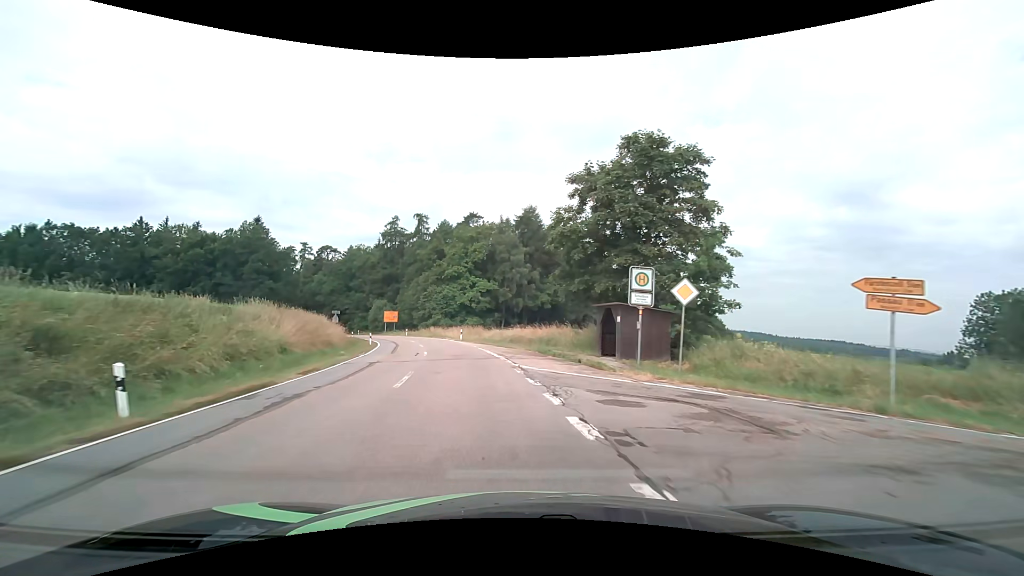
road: tertiary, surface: asphalt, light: Day
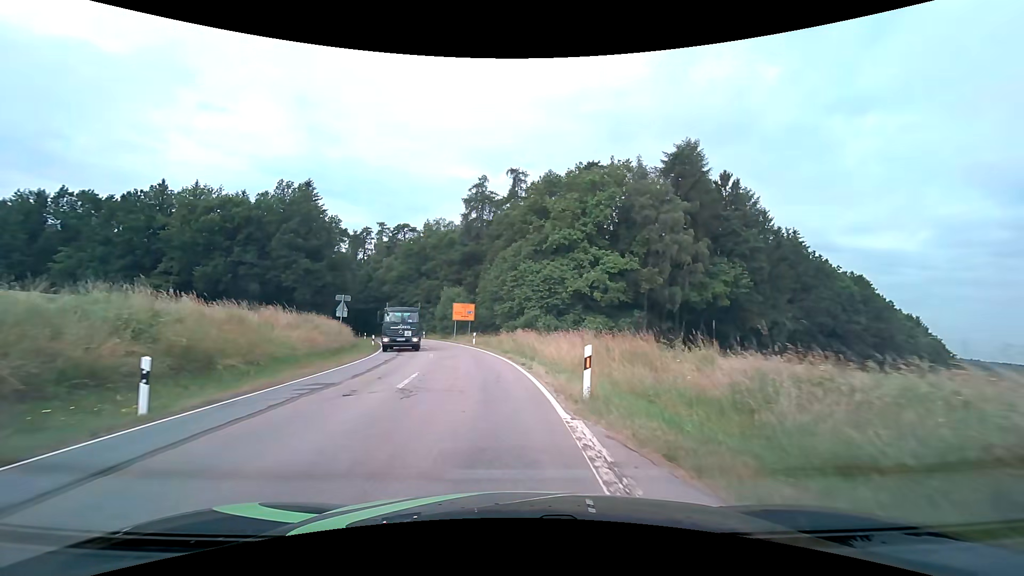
(-3.9, +35.2) m; -13°
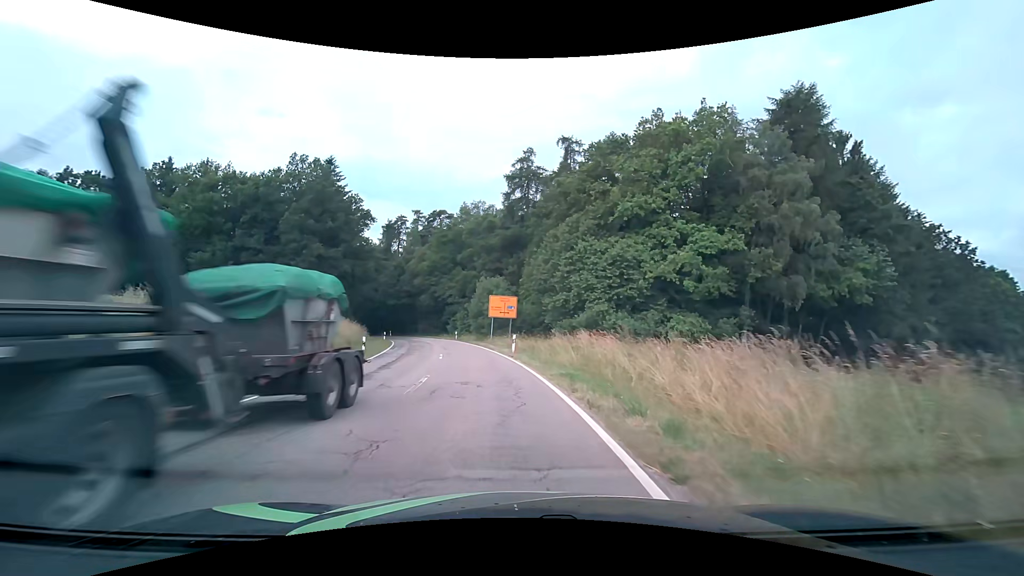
(-0.6, +13.0) m; -5°
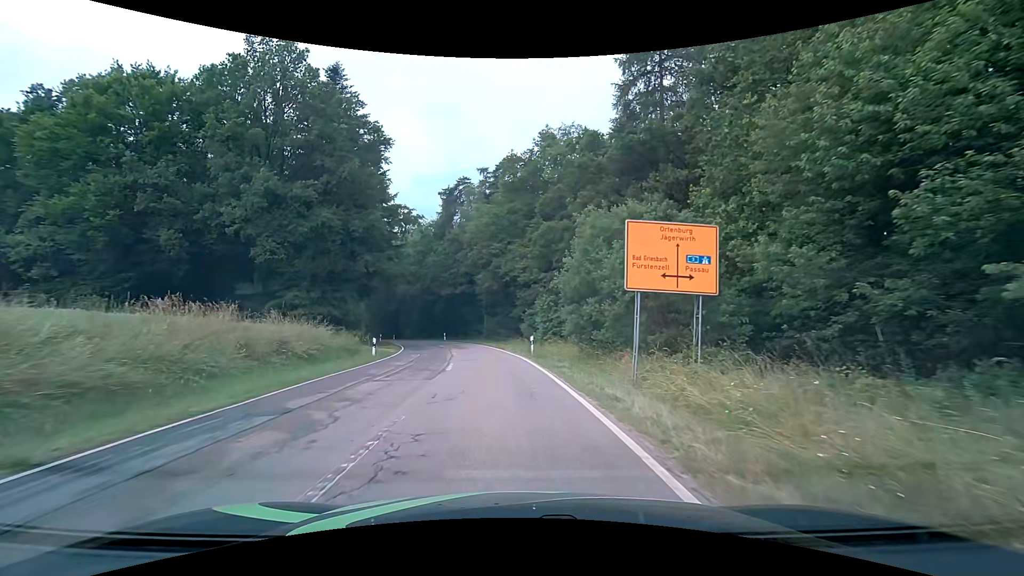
(-2.7, +30.7) m; -10°
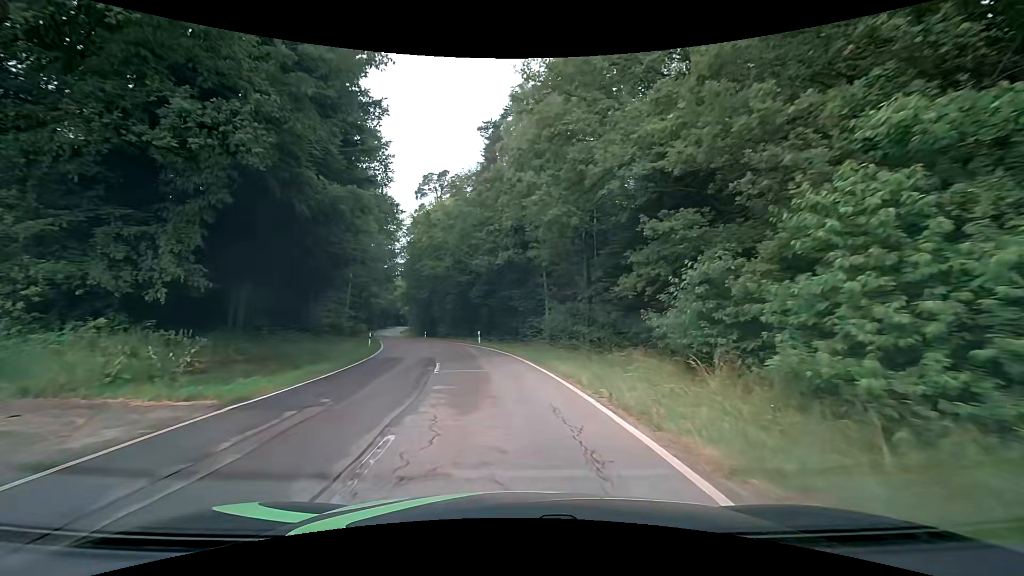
(-1.7, +25.9) m; -6°
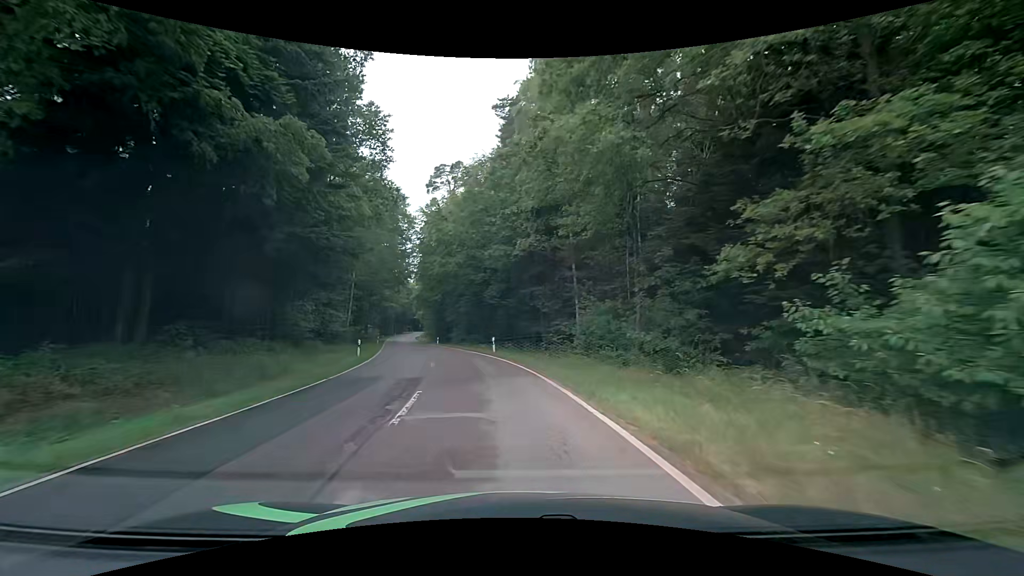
(-0.2, +7.0) m; -2°
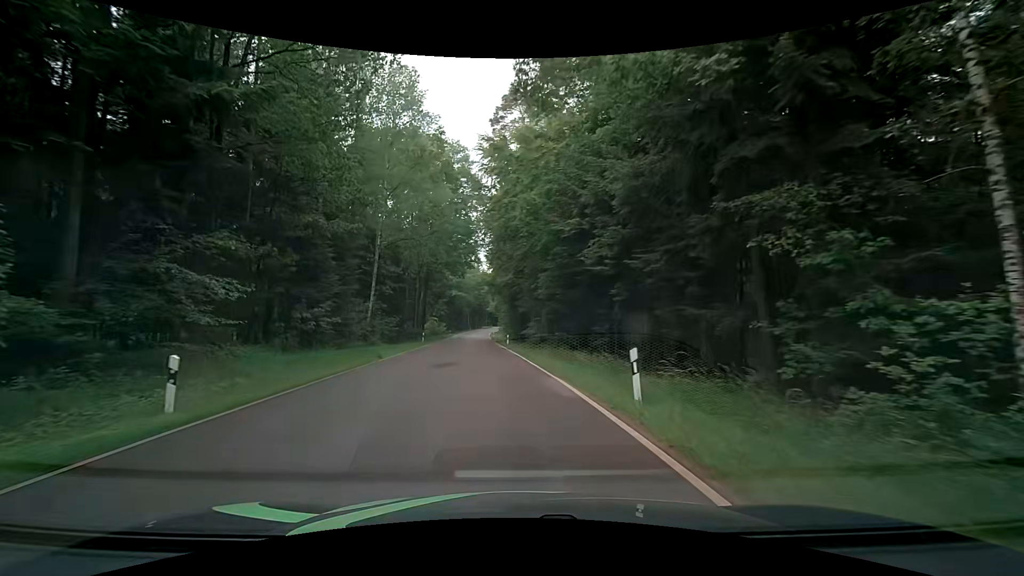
(-1.8, +21.3) m; -9°
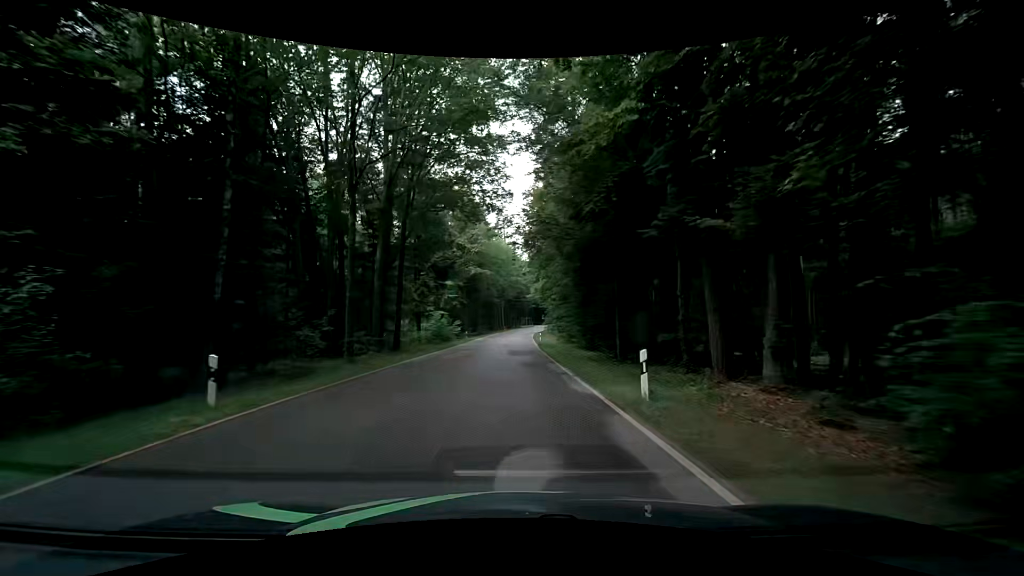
(-2.9, +37.5) m; -5°
(0, +10) (0, +20) (0, +30) (0, +40) (0, +50) (0, +60) (0, +70) (0, +80) (0, +90) (+1, +100) m
